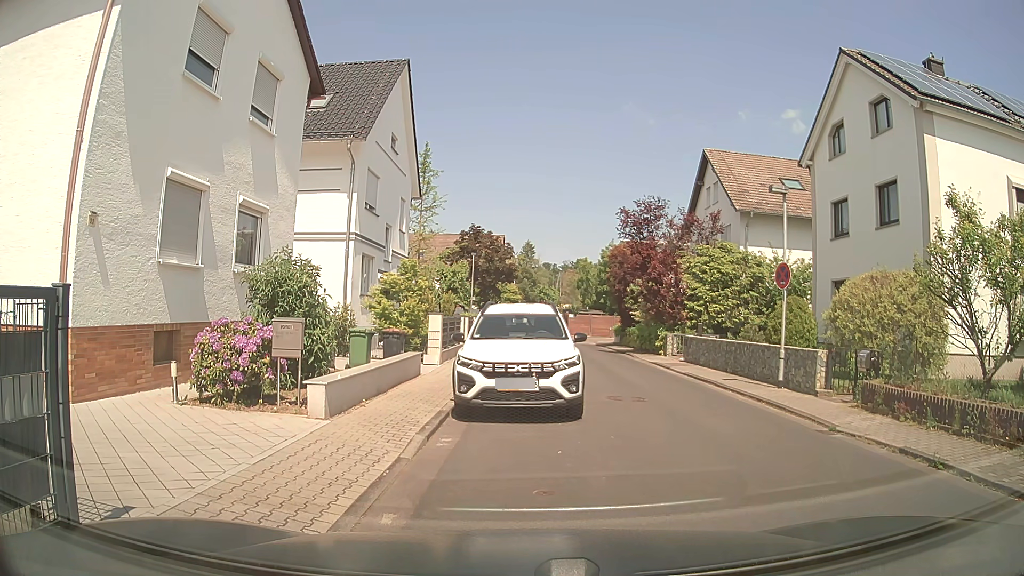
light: Day
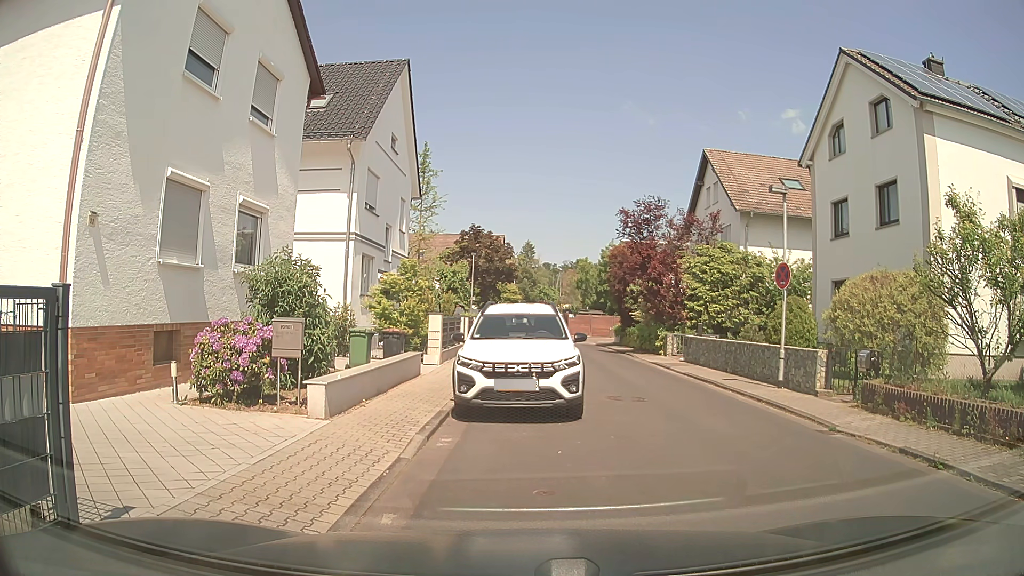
(0.0, 0.0) m; 0°
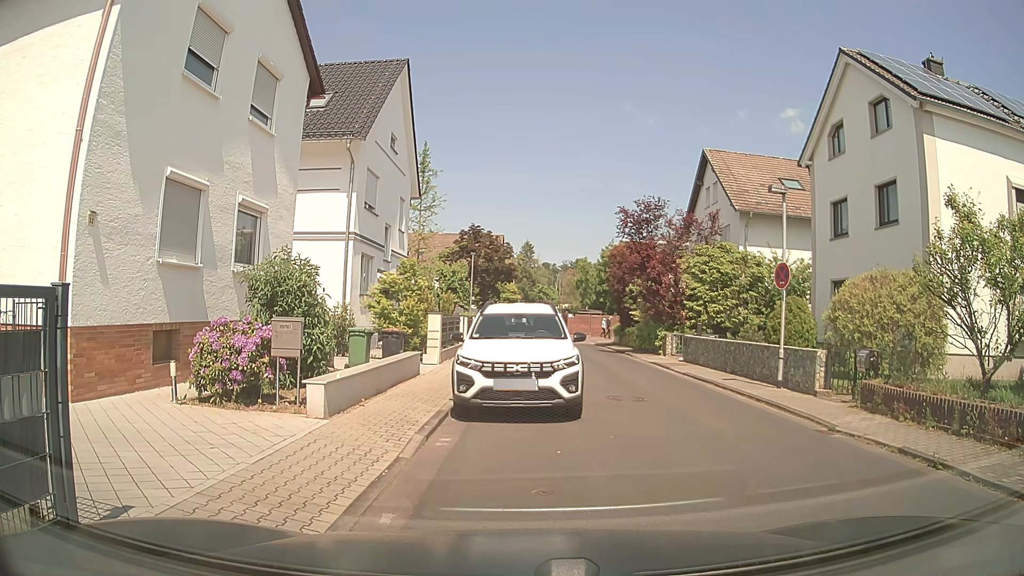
(0.0, 0.0) m; 0°
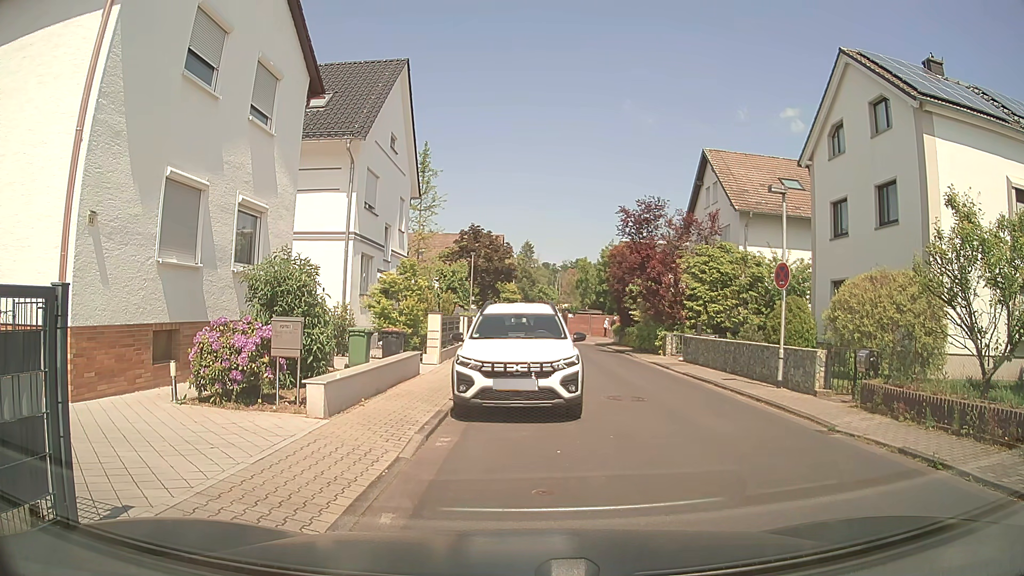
(0.0, 0.0) m; 0°
